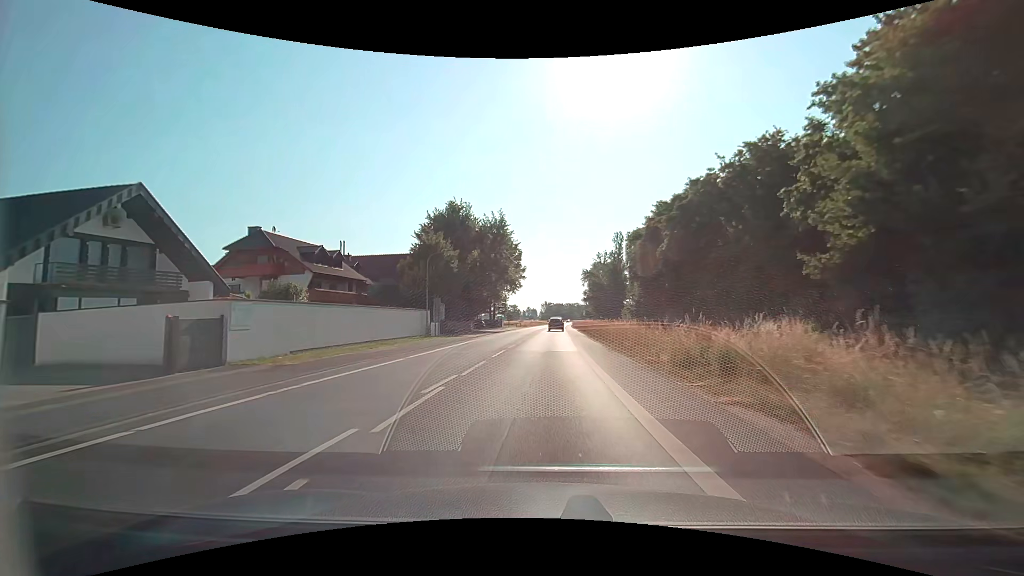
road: secondary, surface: asphalt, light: Day
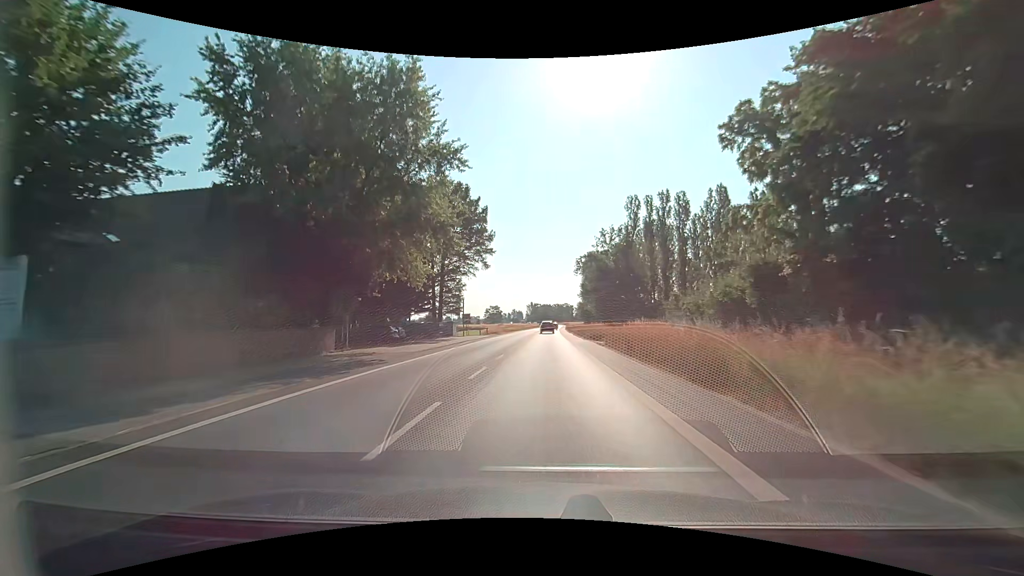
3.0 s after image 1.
(+0.6, +43.2) m; +1°
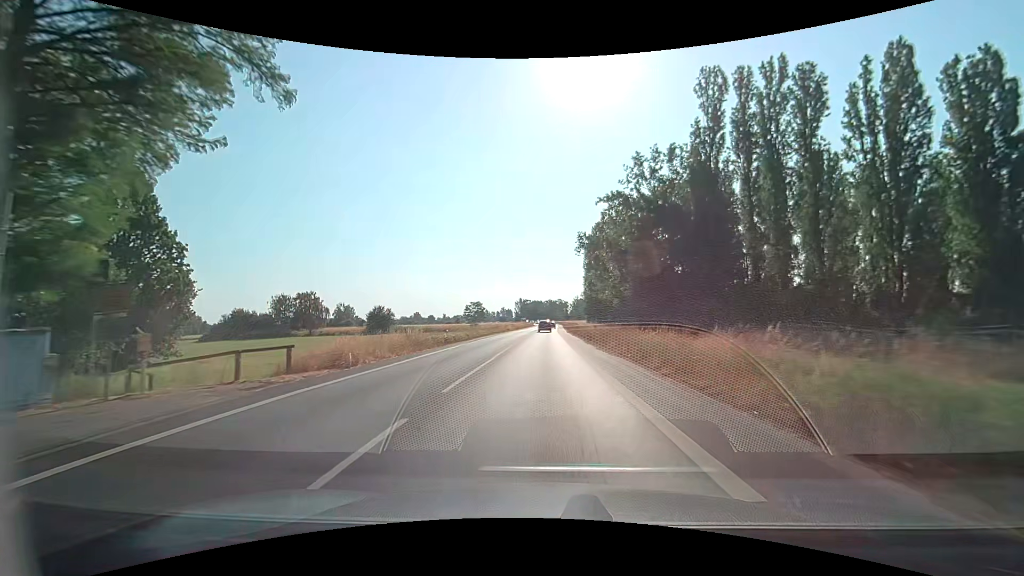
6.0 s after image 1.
(+0.6, +50.1) m; +1°
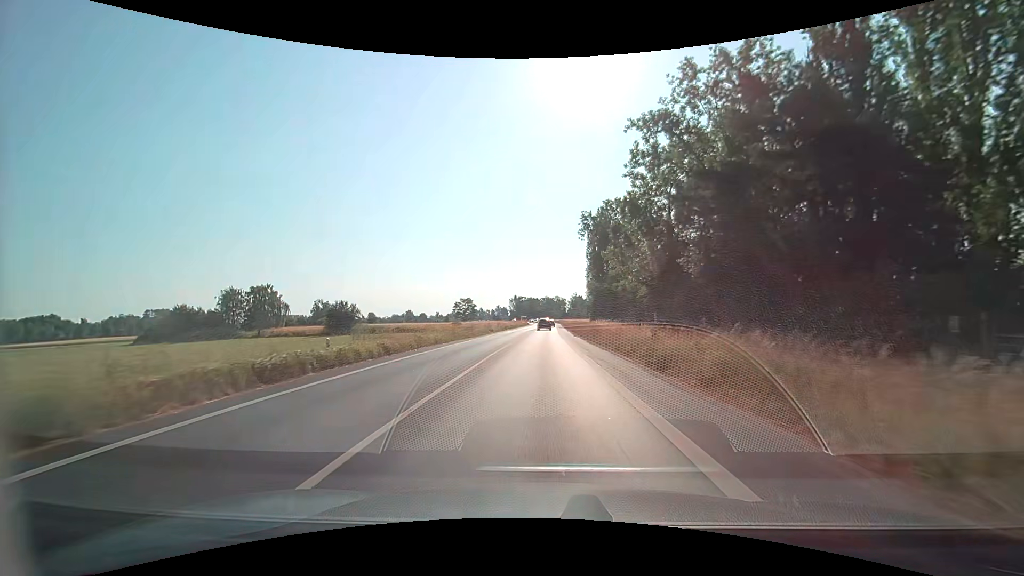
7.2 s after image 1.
(+0.1, +22.4) m; 0°
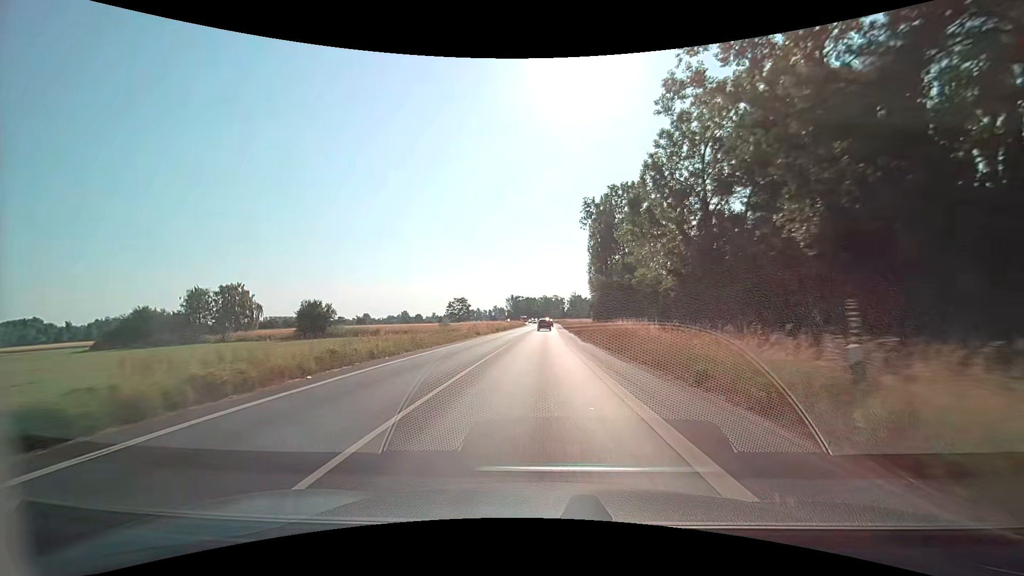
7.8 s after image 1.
(0.0, +11.6) m; 0°
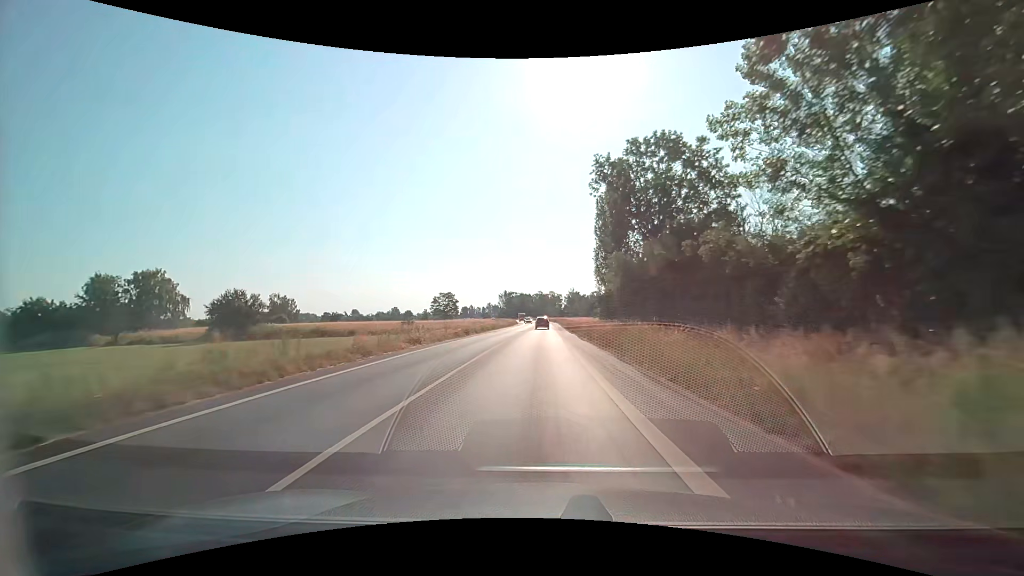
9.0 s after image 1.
(+0.1, +23.6) m; 0°
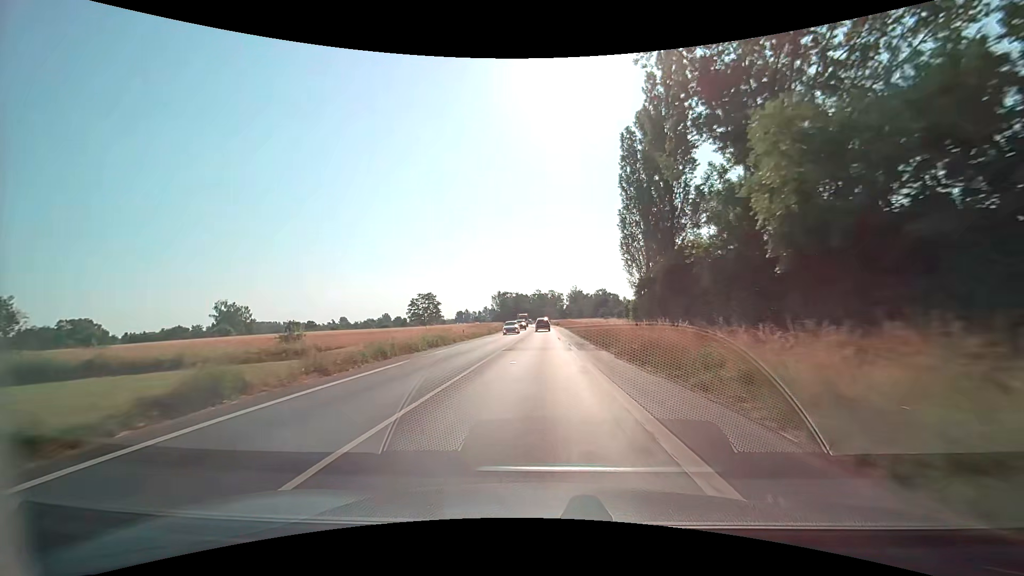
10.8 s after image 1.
(+0.1, +35.1) m; 0°
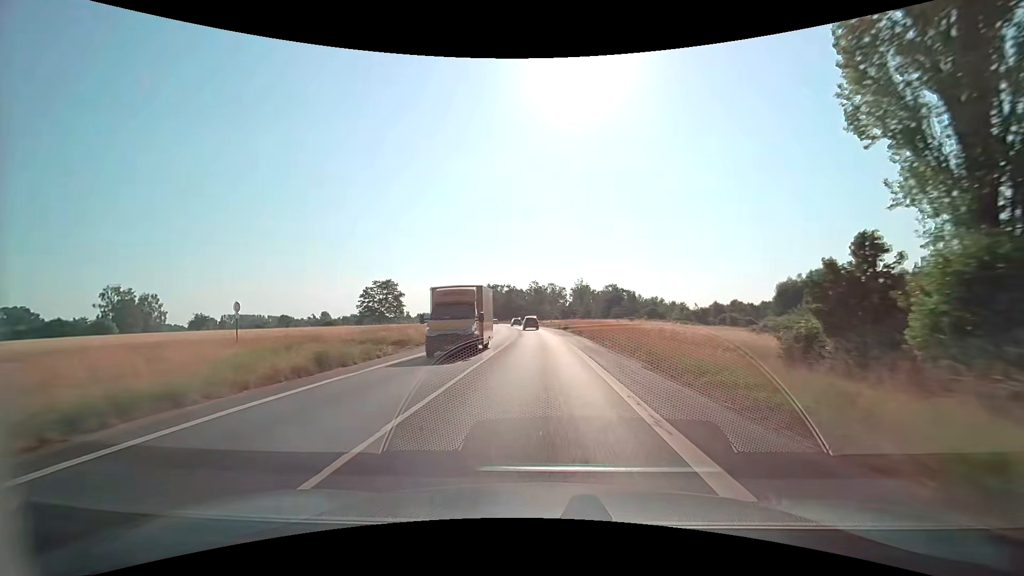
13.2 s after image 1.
(+0.1, +45.9) m; 0°
(0, +10) (0, +20) (0, +30) (0, +40) (0, +50) (-1, +60) (-2, +70) (-3, +80) (-4, +90) (-5, +100) m
